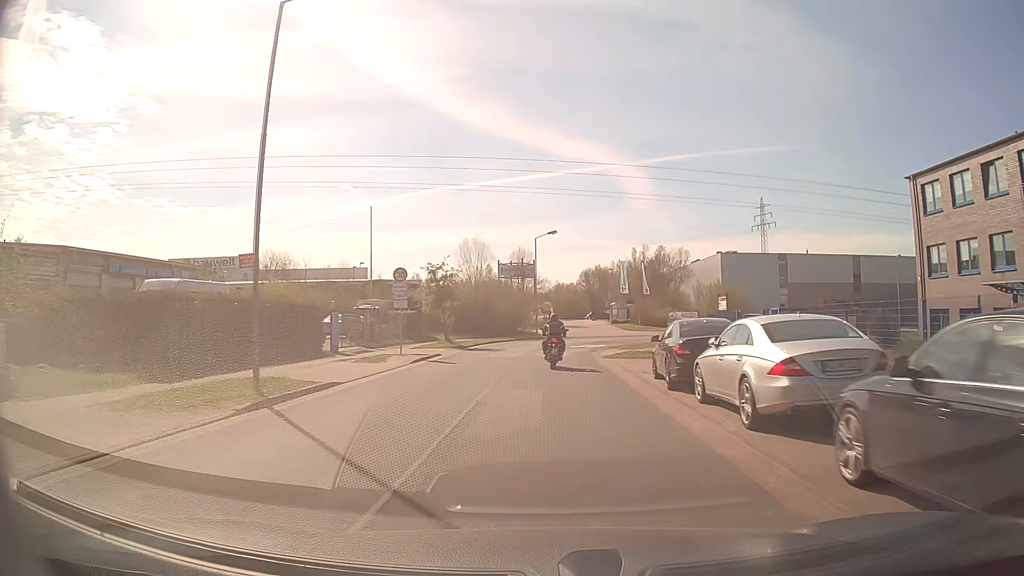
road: residential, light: Day
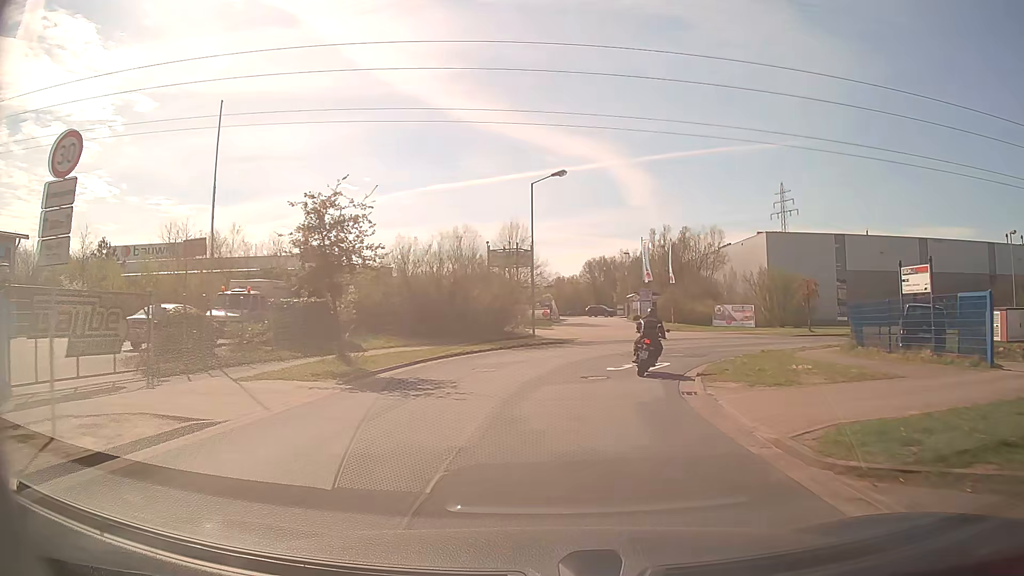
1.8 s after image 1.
(-0.1, +20.2) m; 0°
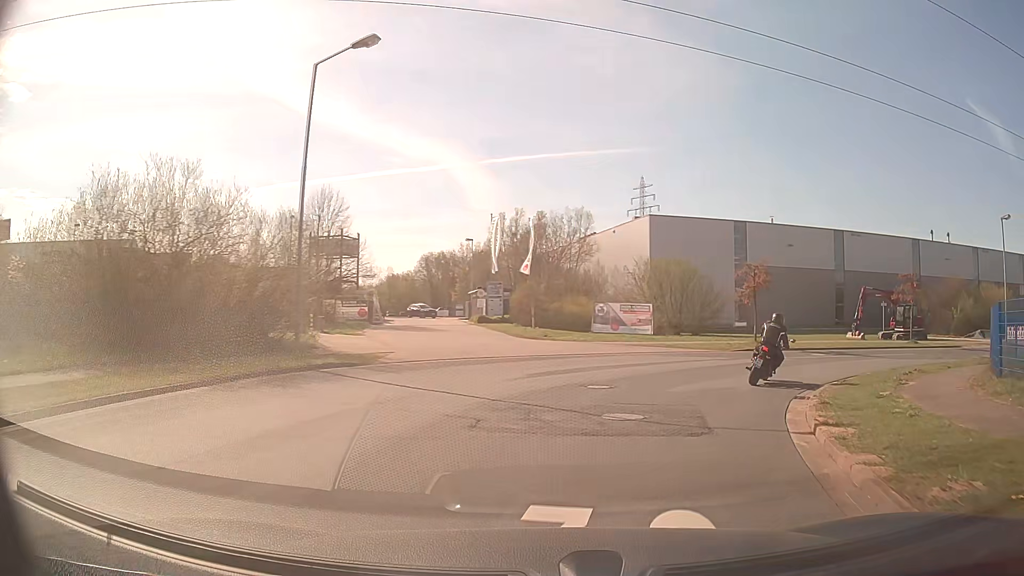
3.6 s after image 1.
(+1.3, +16.0) m; +14°
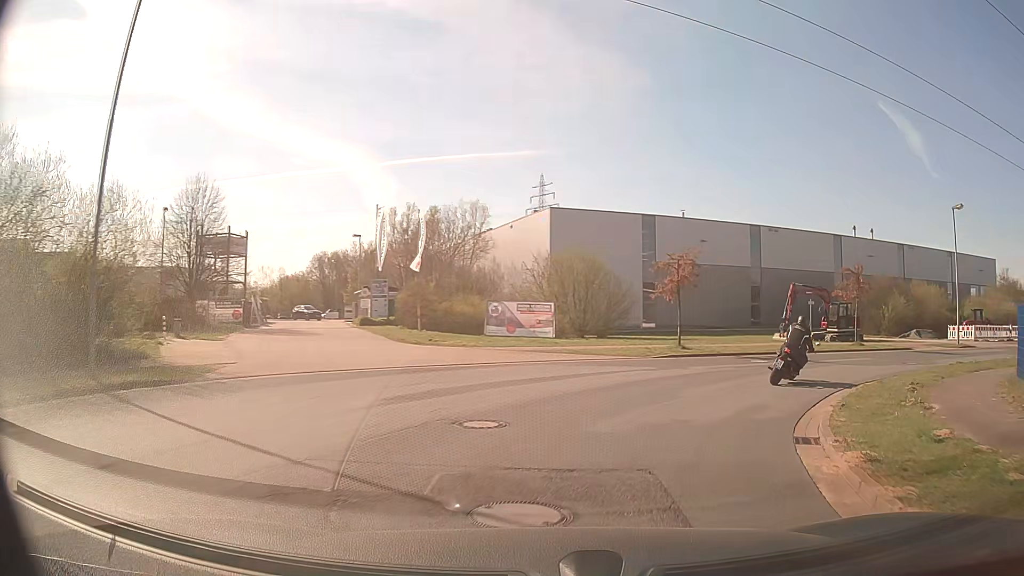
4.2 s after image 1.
(+0.3, +4.9) m; +8°
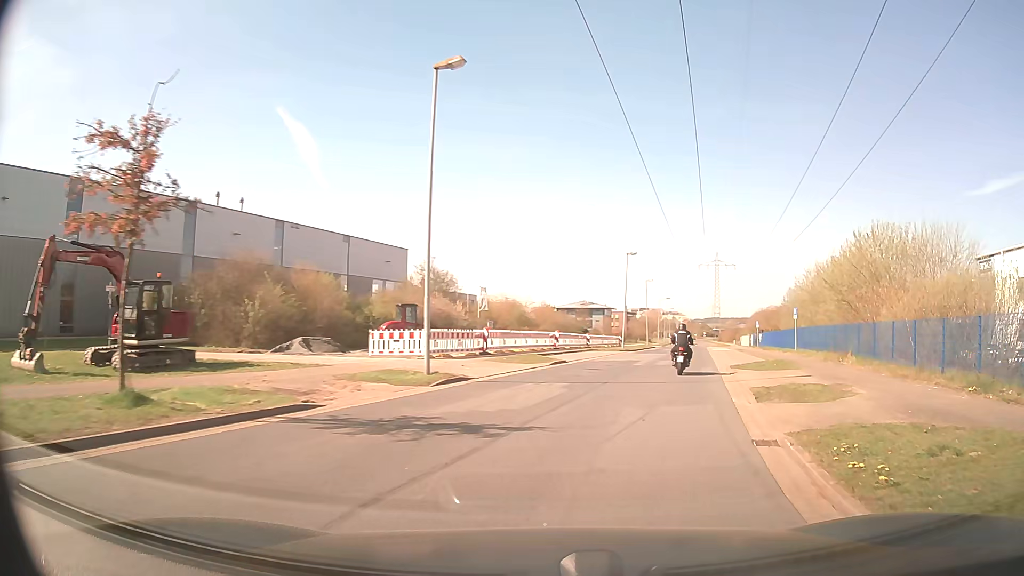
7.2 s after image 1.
(+10.7, +20.9) m; +54°
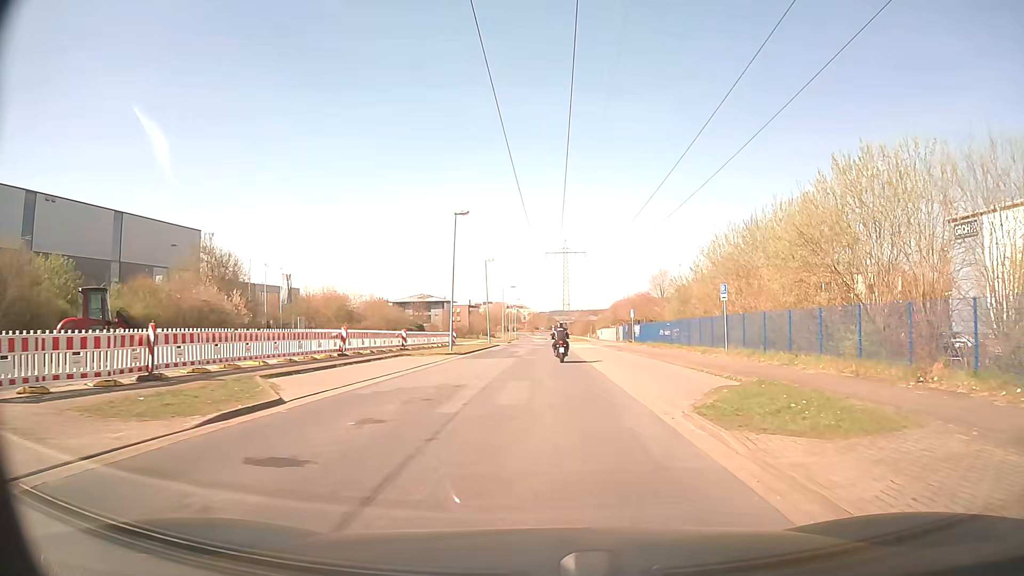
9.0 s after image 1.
(+2.5, +16.9) m; +13°
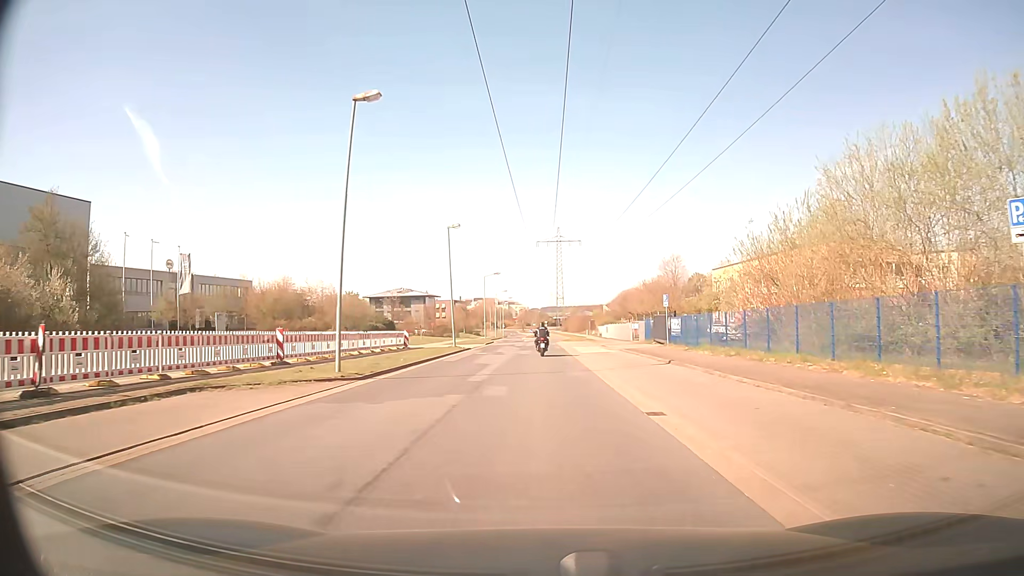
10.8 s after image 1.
(+0.2, +19.4) m; 0°
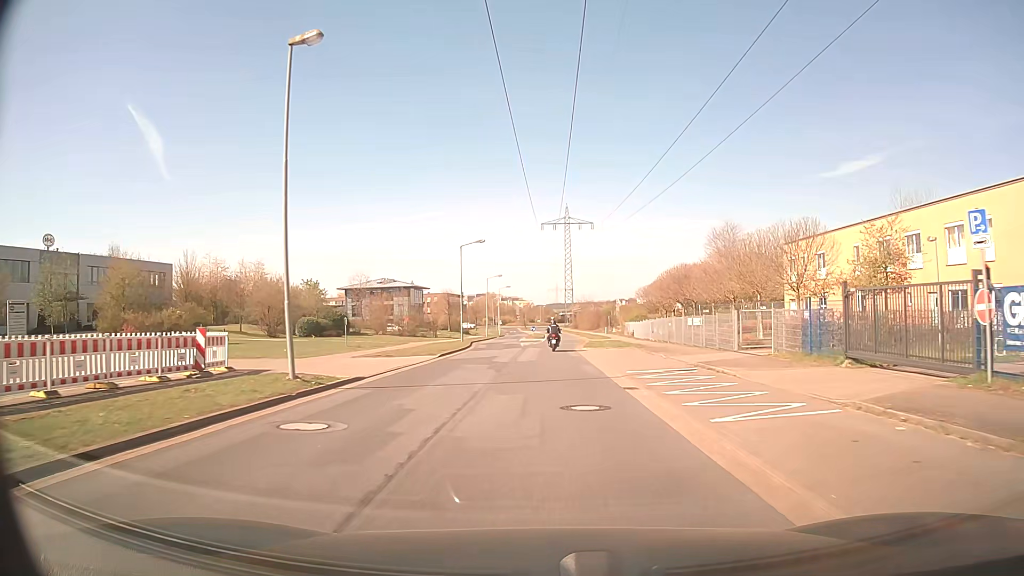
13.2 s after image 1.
(0.0, +28.6) m; 0°
(0, +10) (0, +20) (0, +30) (0, +40) (+1, +50) (+1, +60) (+2, +70) (+2, +80) (+2, +90) (+2, +100) m
